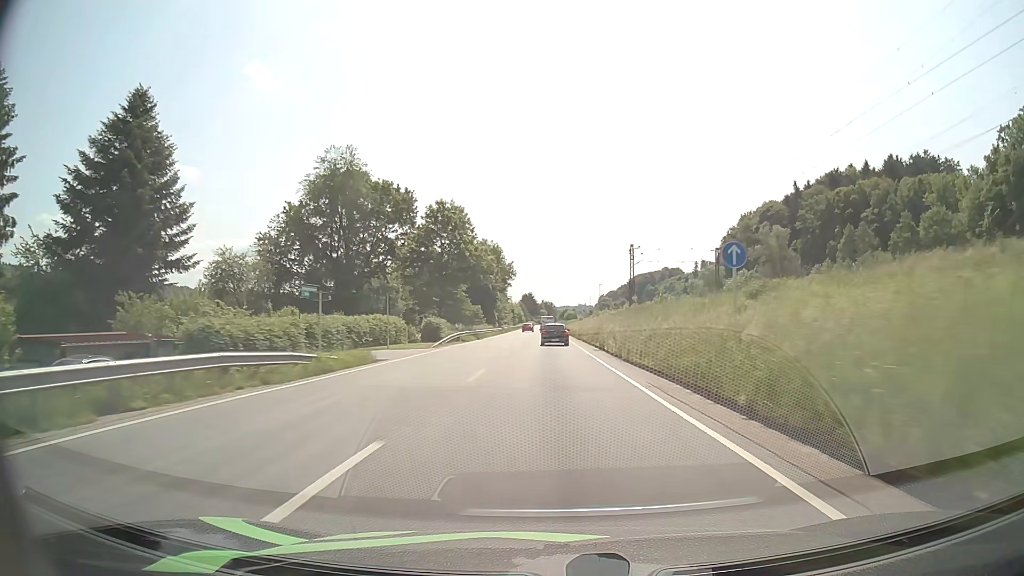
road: primary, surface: asphalt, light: Day
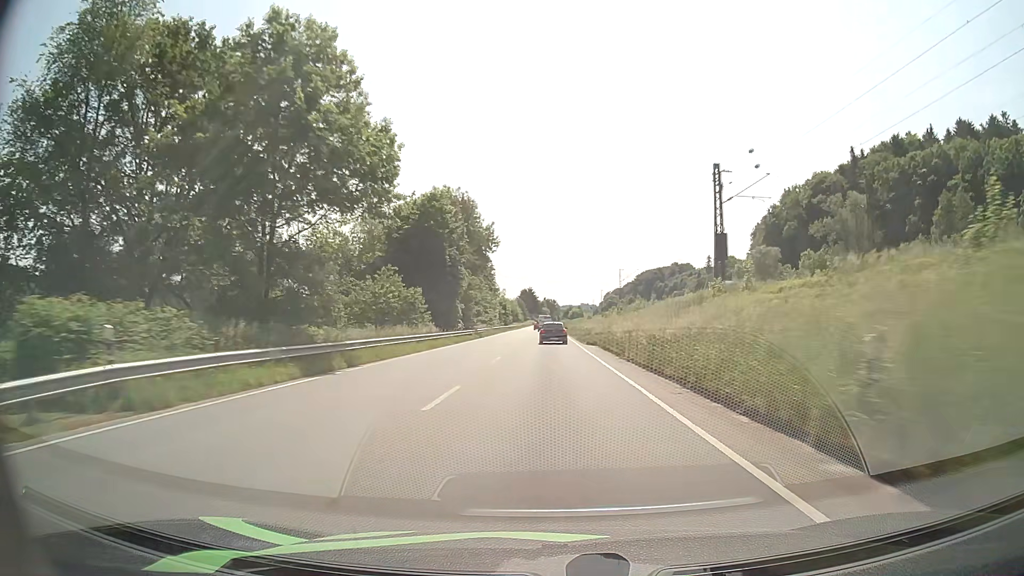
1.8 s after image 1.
(-0.1, +42.3) m; 0°
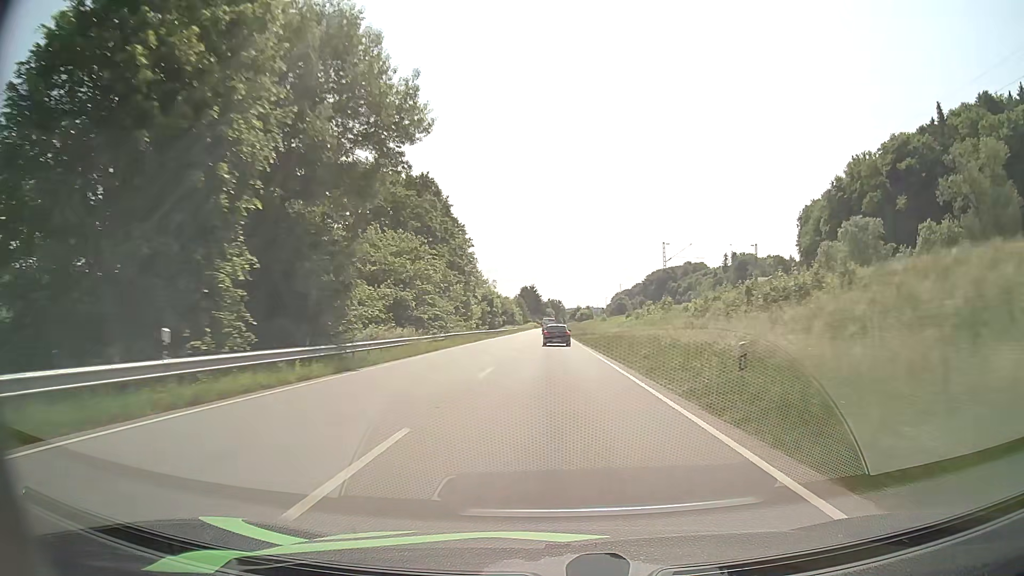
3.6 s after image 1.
(-0.2, +42.7) m; 0°
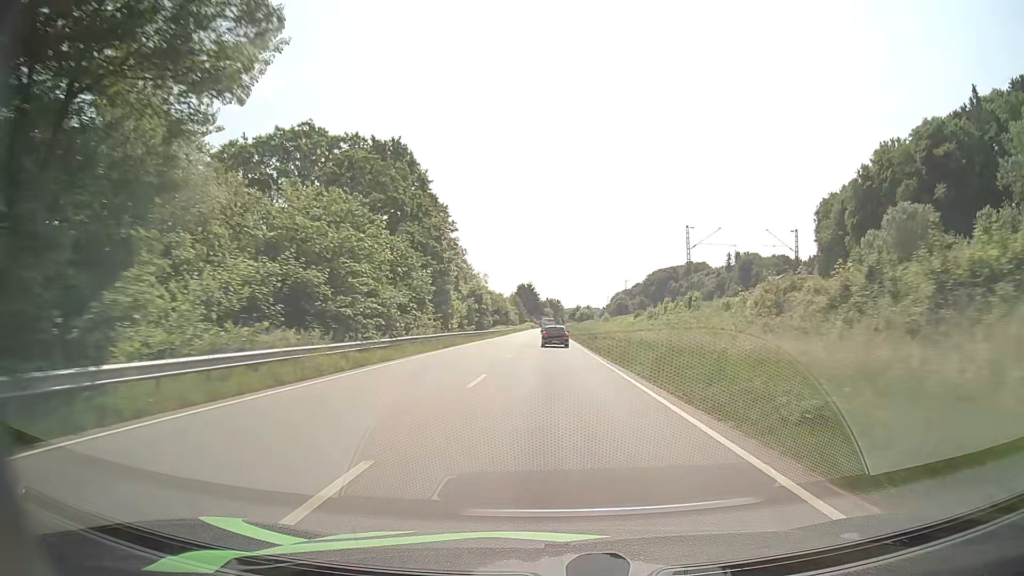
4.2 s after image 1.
(0.0, +14.3) m; 0°
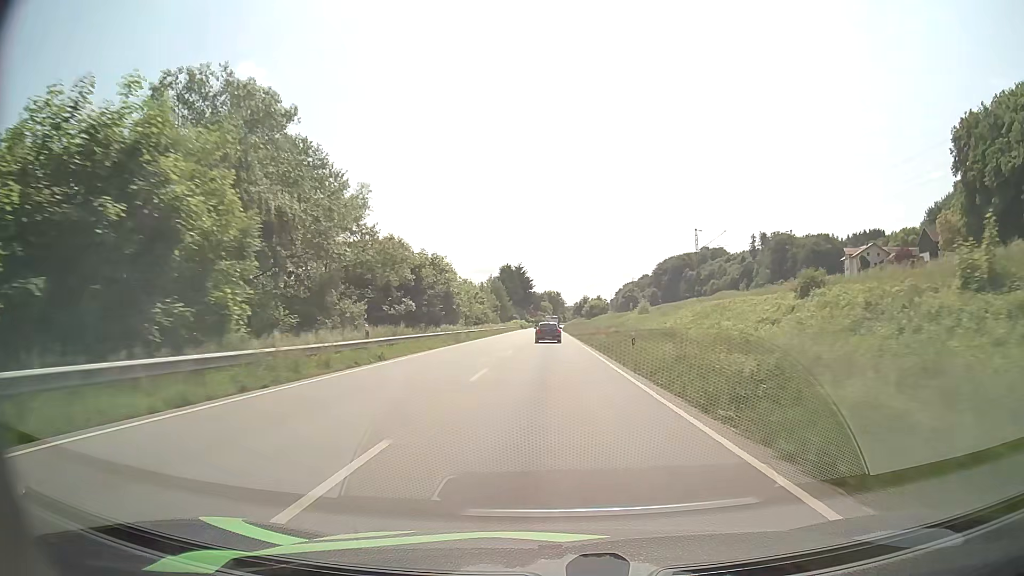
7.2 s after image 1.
(+0.5, +72.4) m; 0°
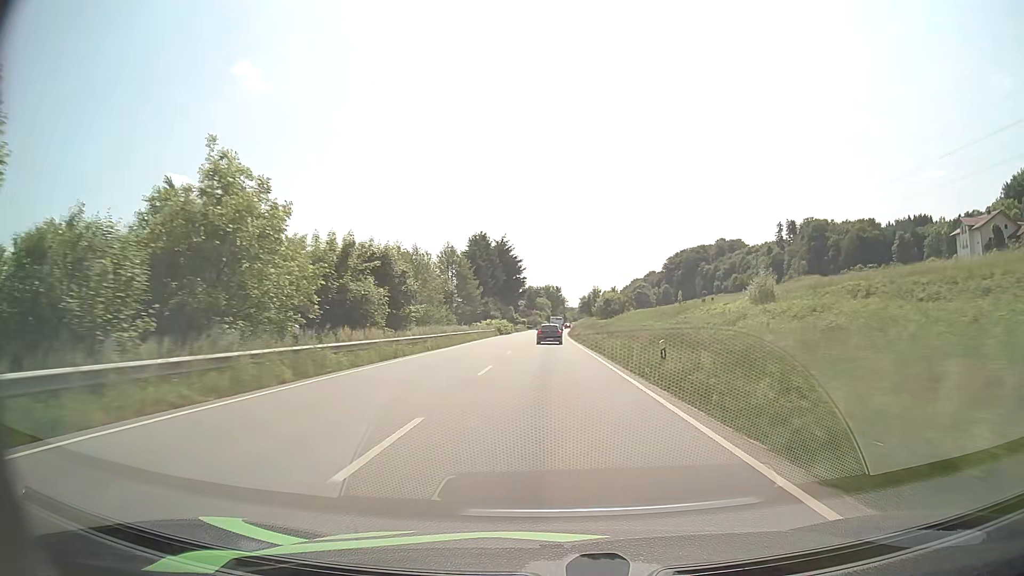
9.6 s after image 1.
(0.0, +59.3) m; 0°
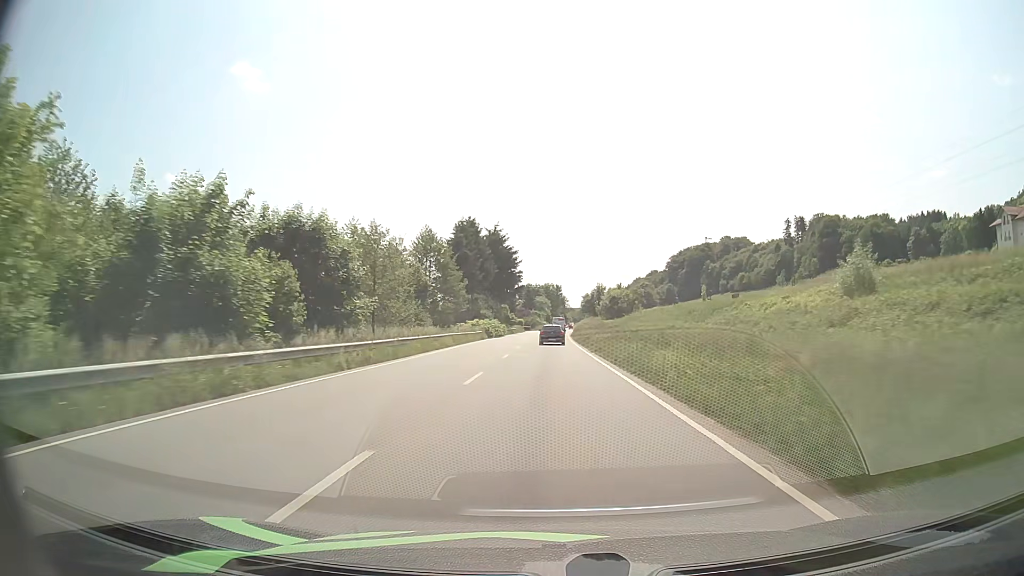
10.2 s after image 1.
(0.0, +15.0) m; 0°
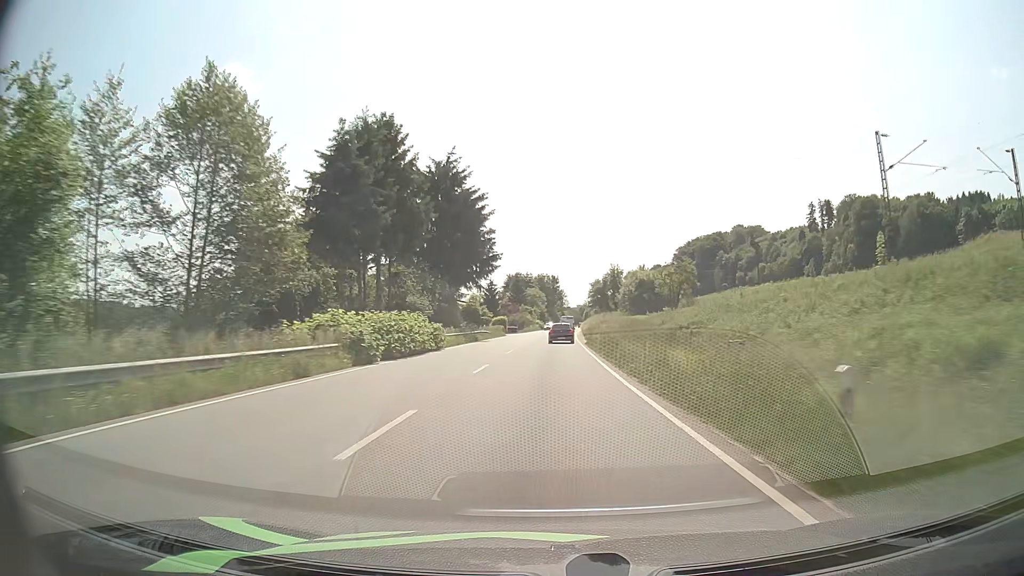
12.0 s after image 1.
(+0.1, +45.4) m; 0°
(0, +10) (0, +20) (0, +30) (0, +40) (+1, +50) (+1, +60) (+1, +70) (+2, +80) (+2, +90) (+2, +100) m
